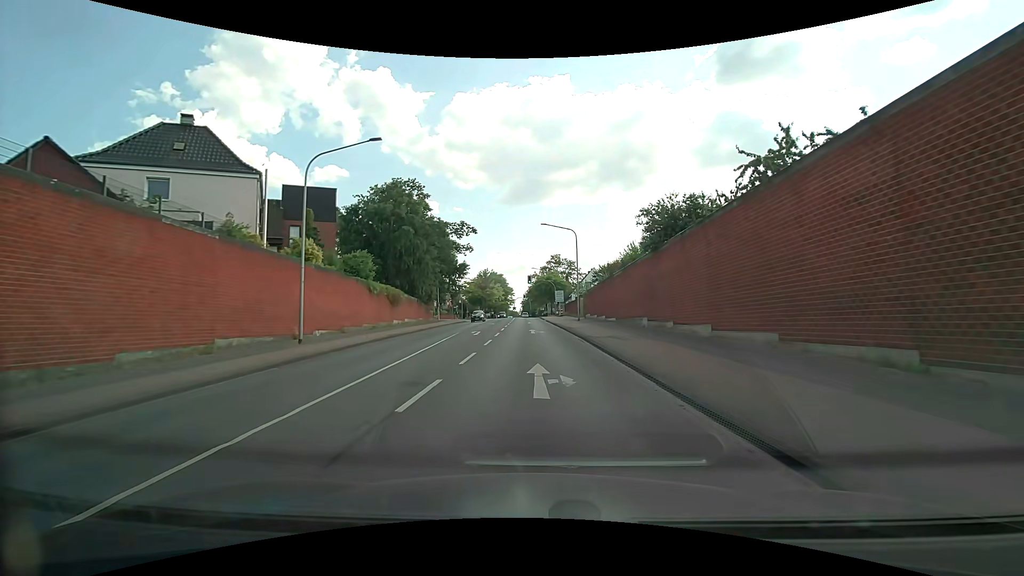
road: secondary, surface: asphalt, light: Day
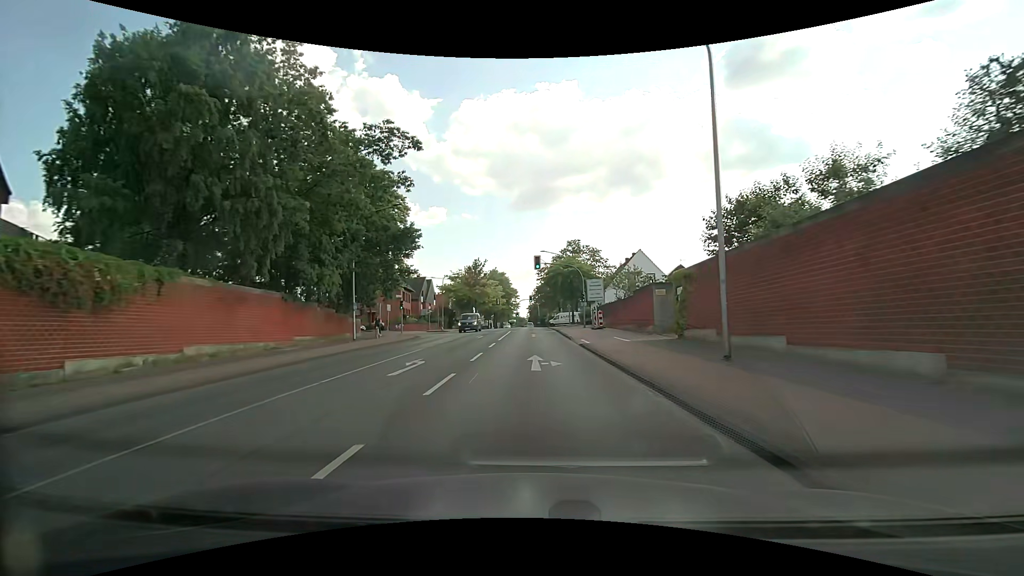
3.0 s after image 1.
(-0.4, +35.8) m; -2°
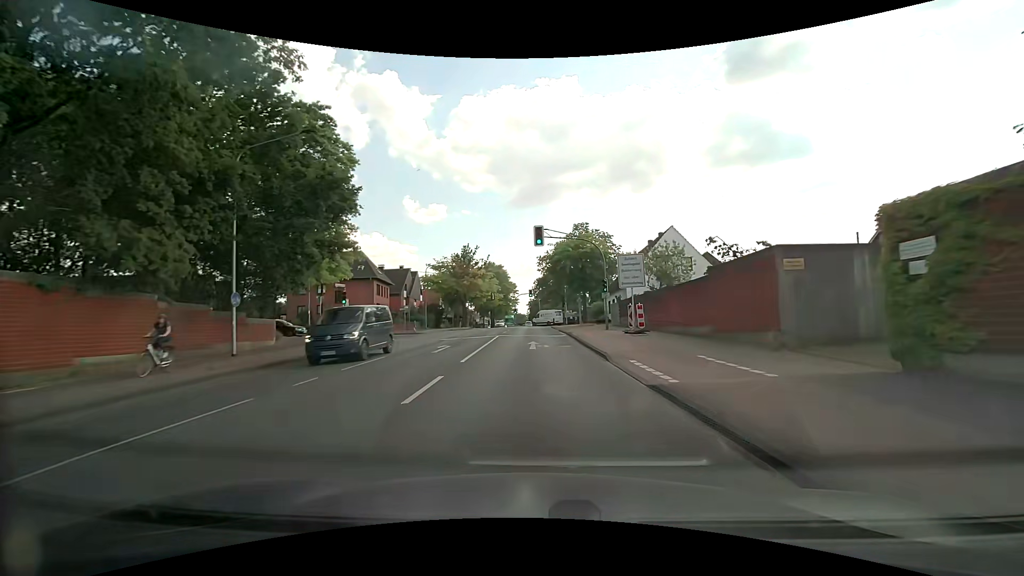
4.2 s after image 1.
(+0.2, +14.1) m; +1°
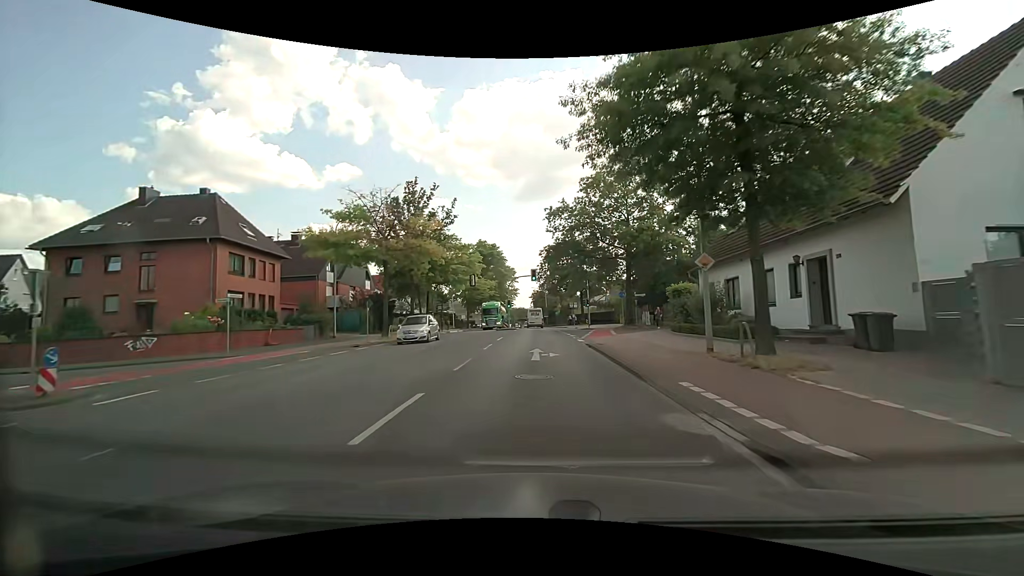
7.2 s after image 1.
(-0.2, +34.9) m; -1°
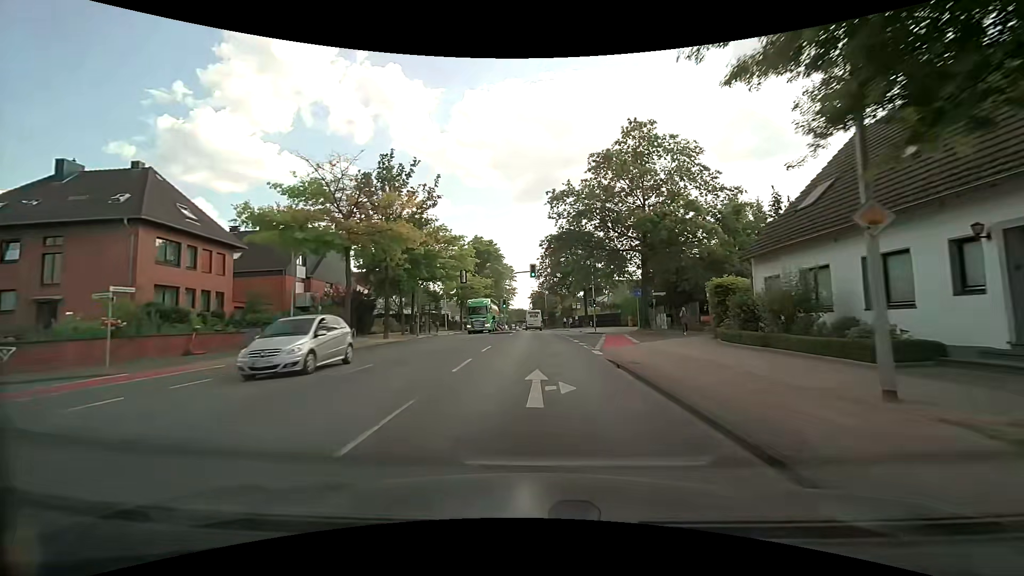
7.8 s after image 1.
(0.0, +6.8) m; 0°
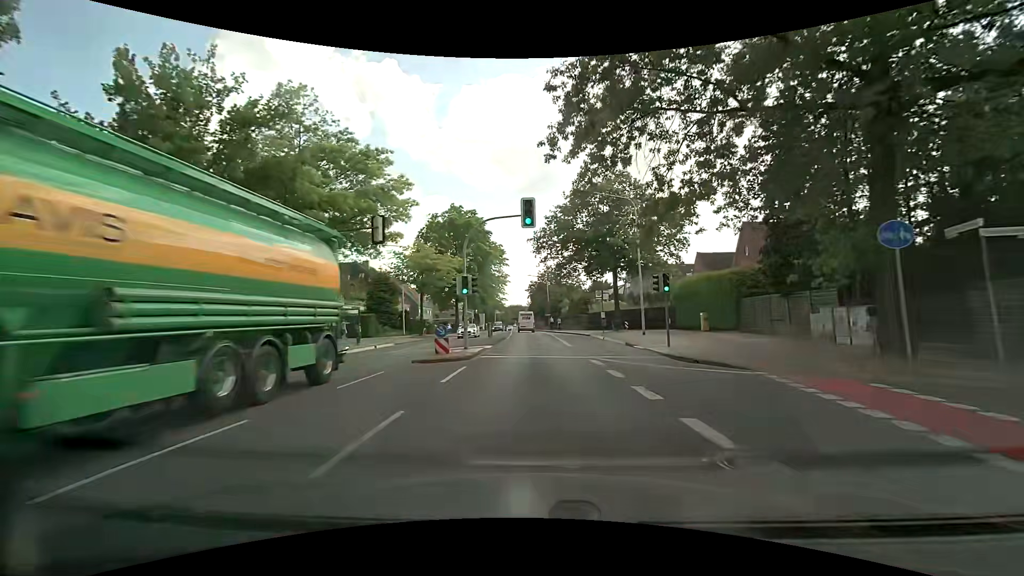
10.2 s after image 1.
(+0.1, +26.8) m; 0°
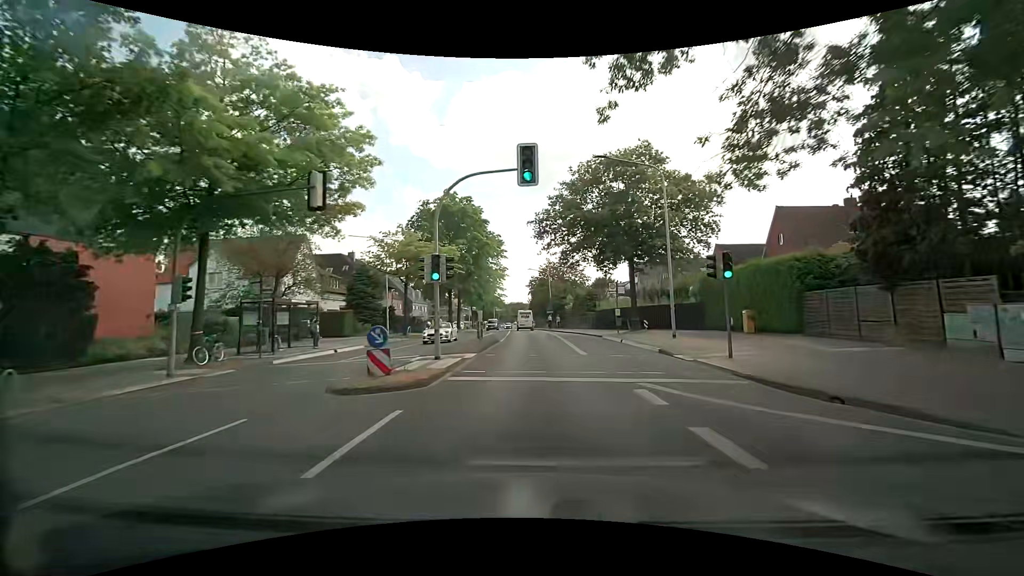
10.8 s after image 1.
(-0.1, +6.7) m; 0°
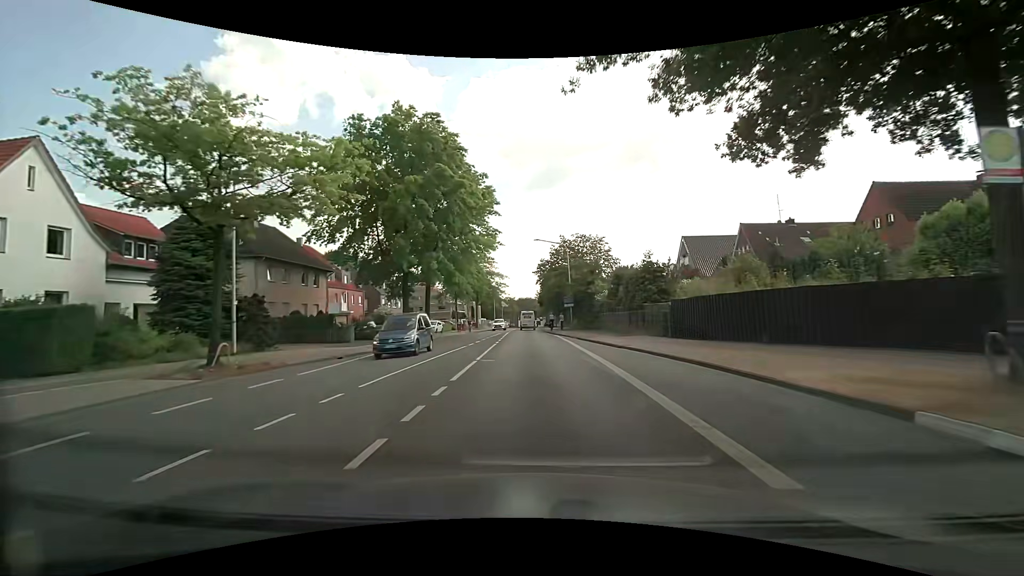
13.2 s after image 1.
(-0.2, +27.8) m; -1°
(0, +10) (0, +20) (0, +30) (-1, +40) (-1, +50) (-1, +60) (-1, +70) (-1, +80) (-1, +90) (-1, +100) m
